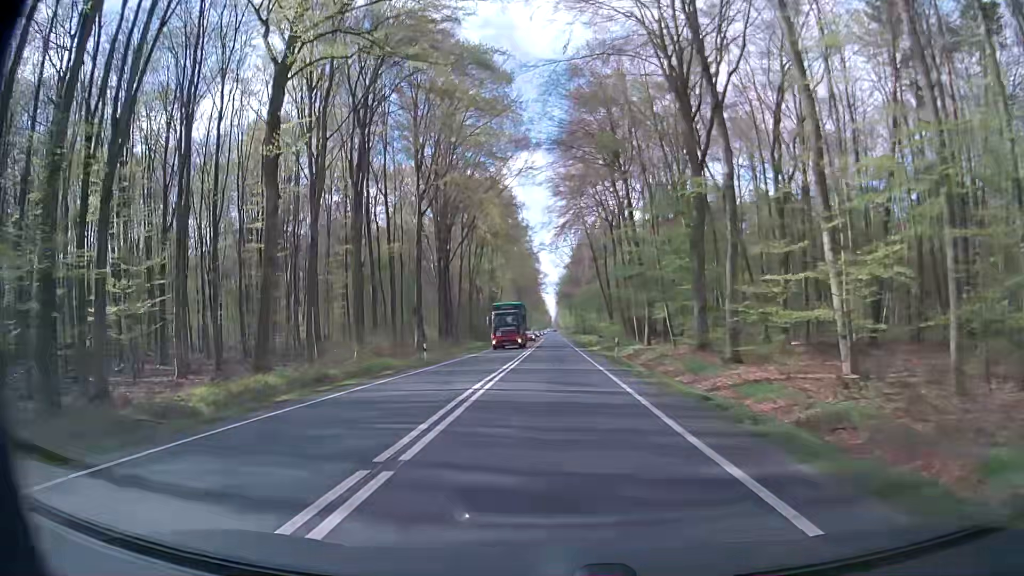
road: primary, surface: asphalt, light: Day
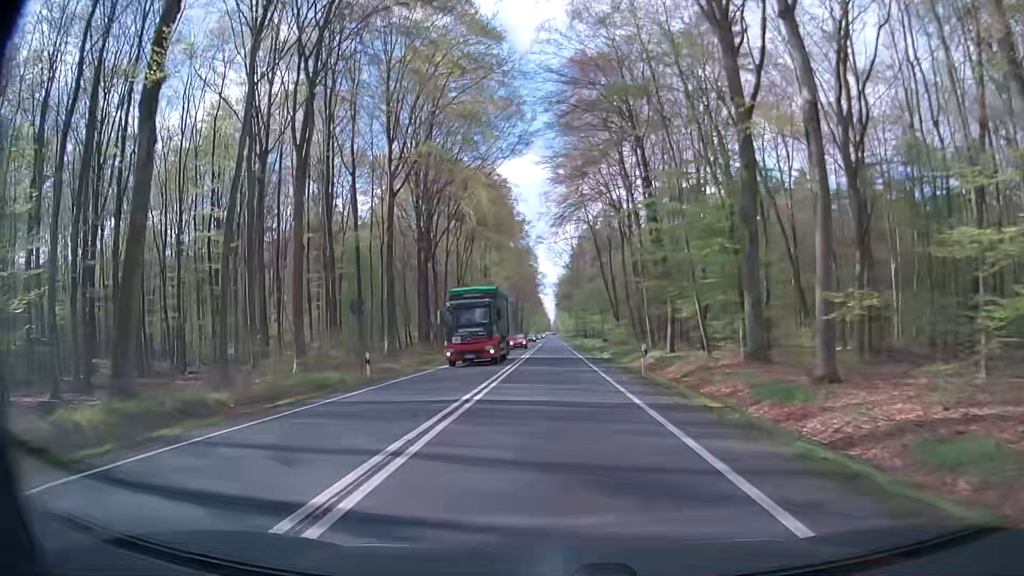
(+0.1, +10.8) m; 0°
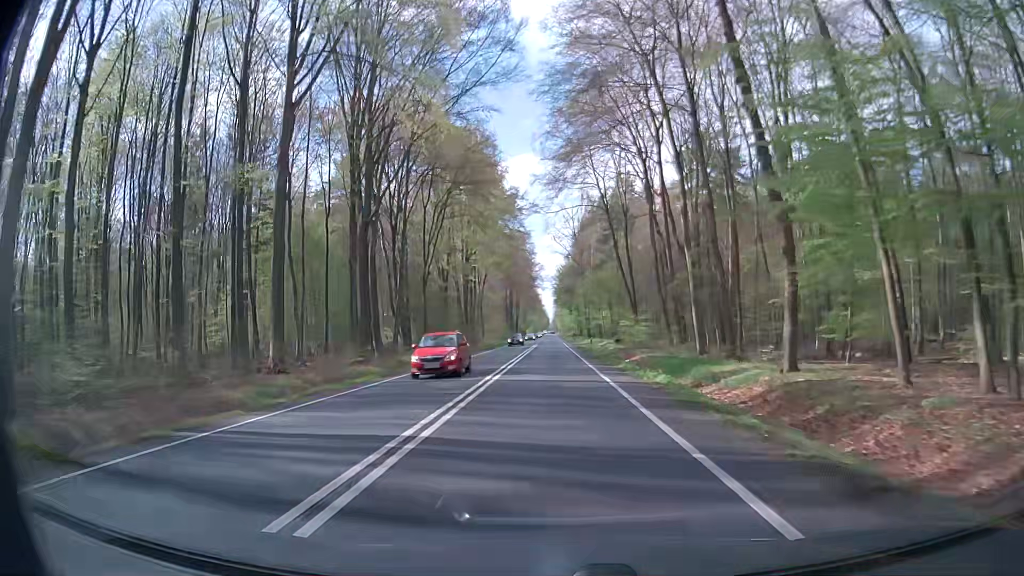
(0.0, +21.5) m; -1°
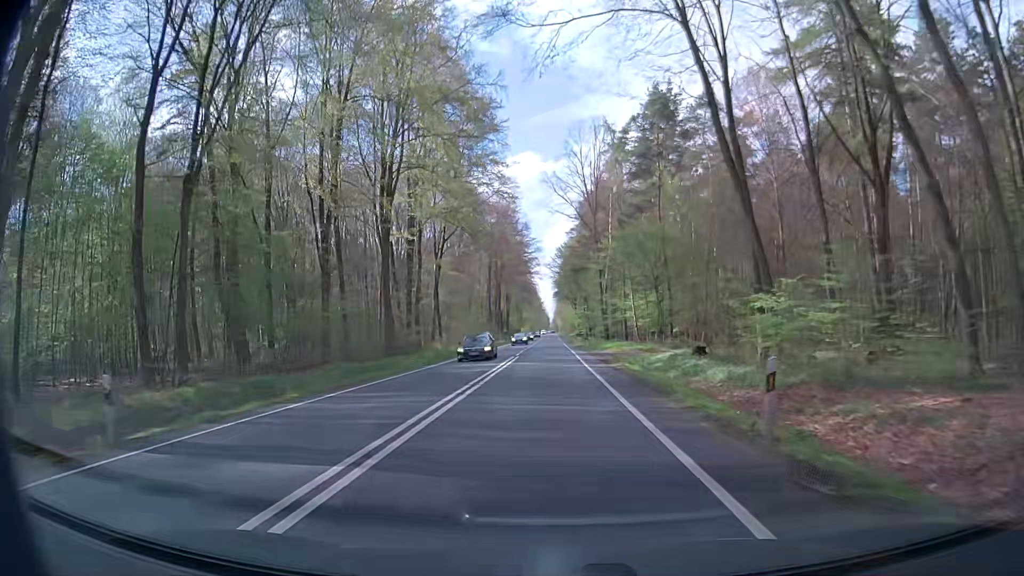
(+0.5, +42.9) m; +1°
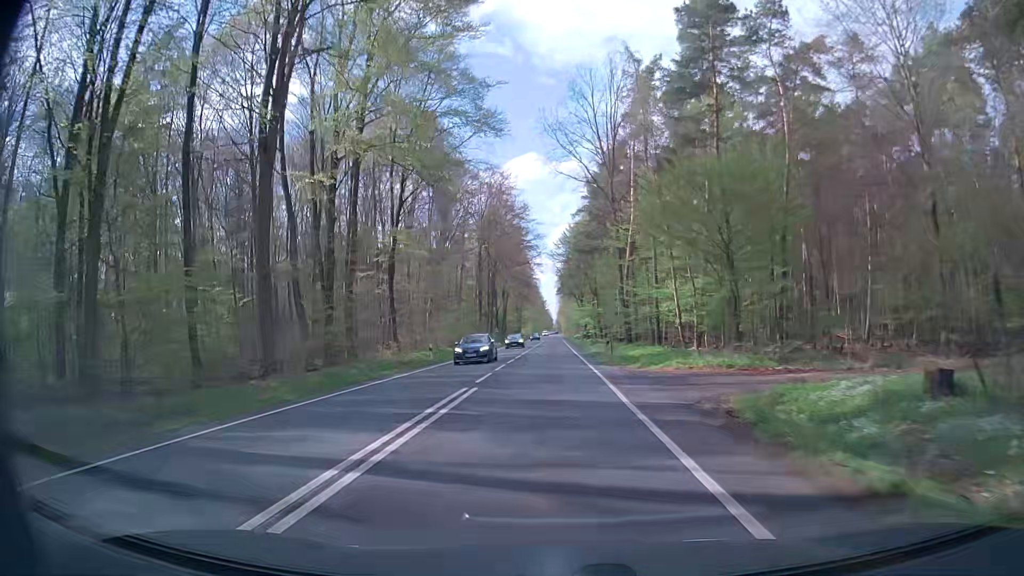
(-0.3, +21.4) m; -2°
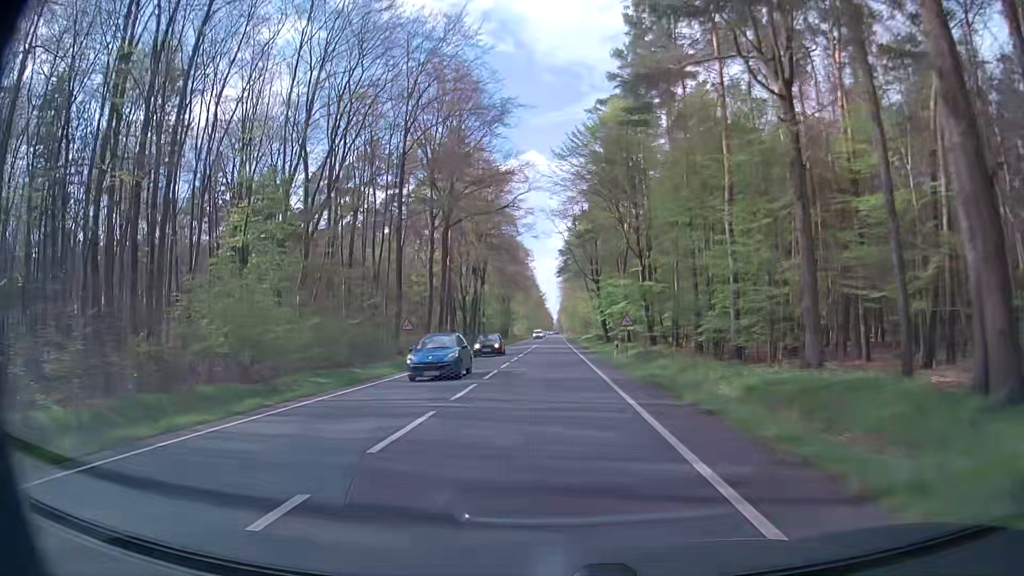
(+1.0, +53.6) m; +1°
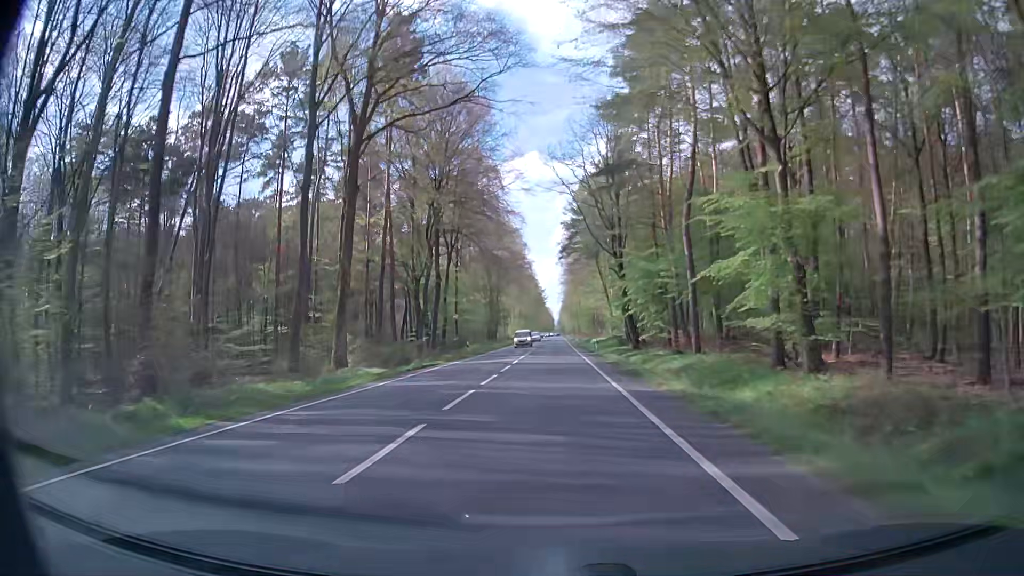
(0.0, +32.2) m; 0°
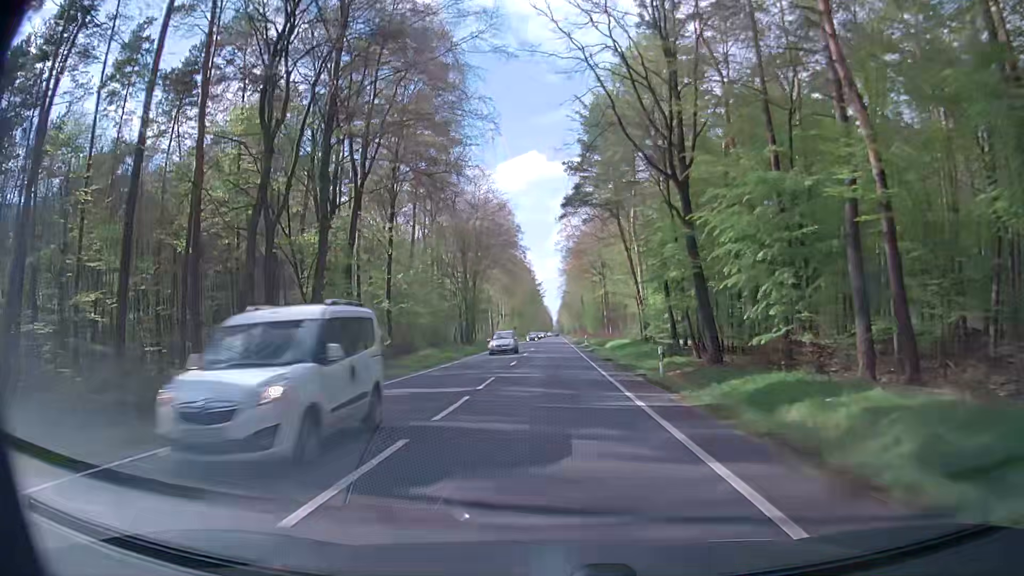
(-0.5, +32.2) m; -1°
(0, +10) (0, +20) (0, +30) (0, +40) (0, +50) (0, +60) (0, +70) (0, +80) (0, +90) (0, +100) m
